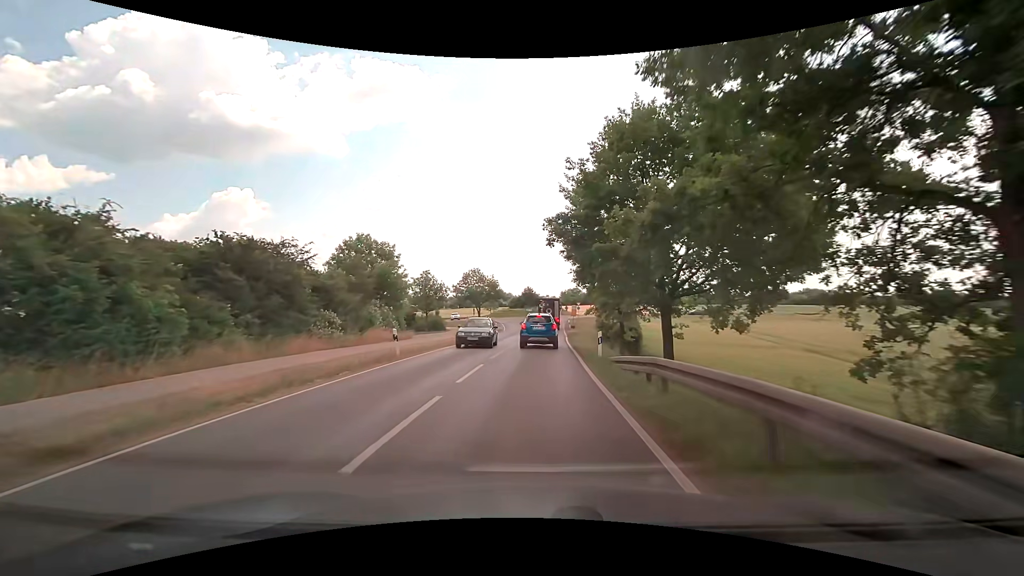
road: secondary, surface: asphalt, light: Day
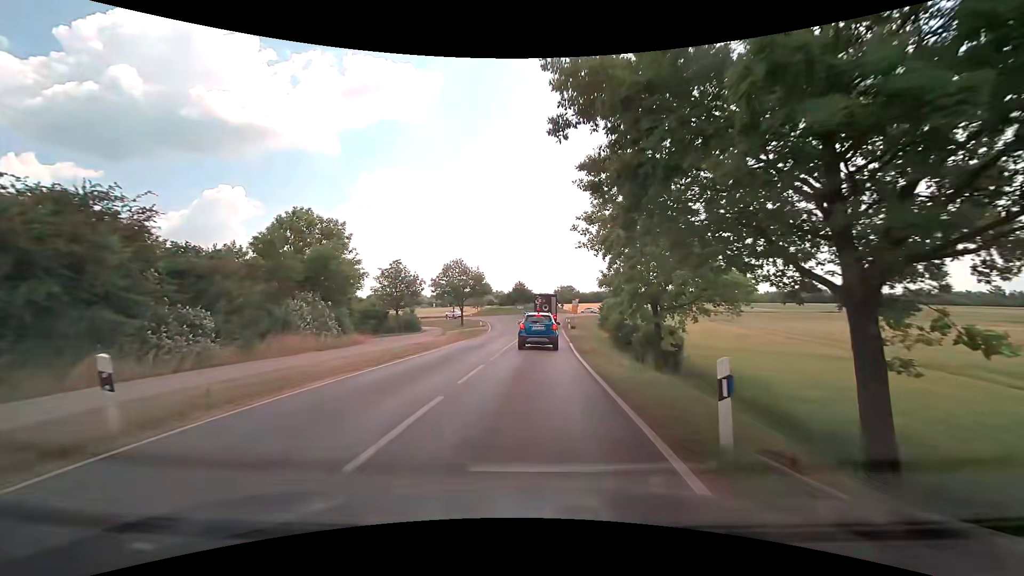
(+0.1, +12.0) m; +1°
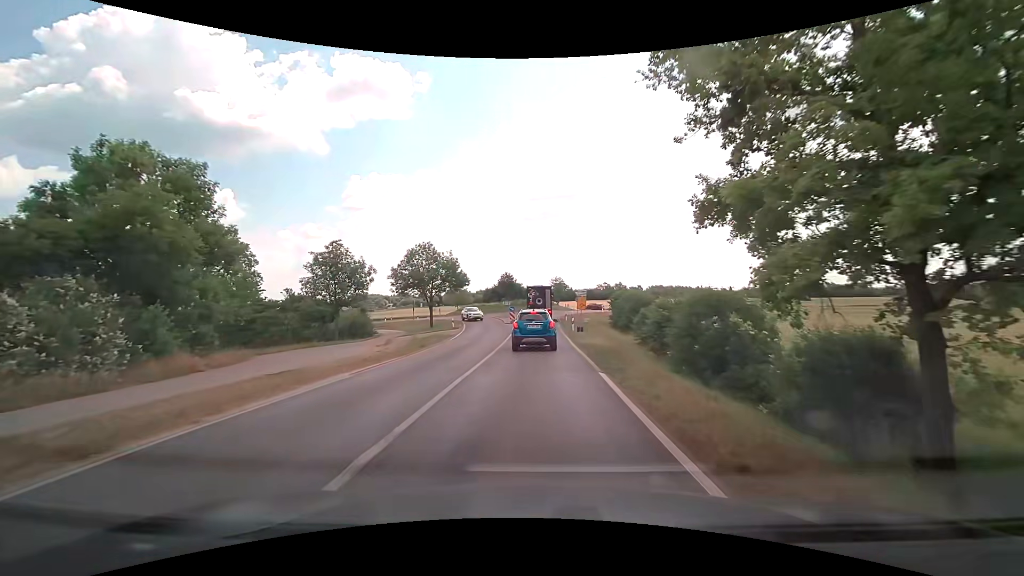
(+0.1, +16.0) m; +1°
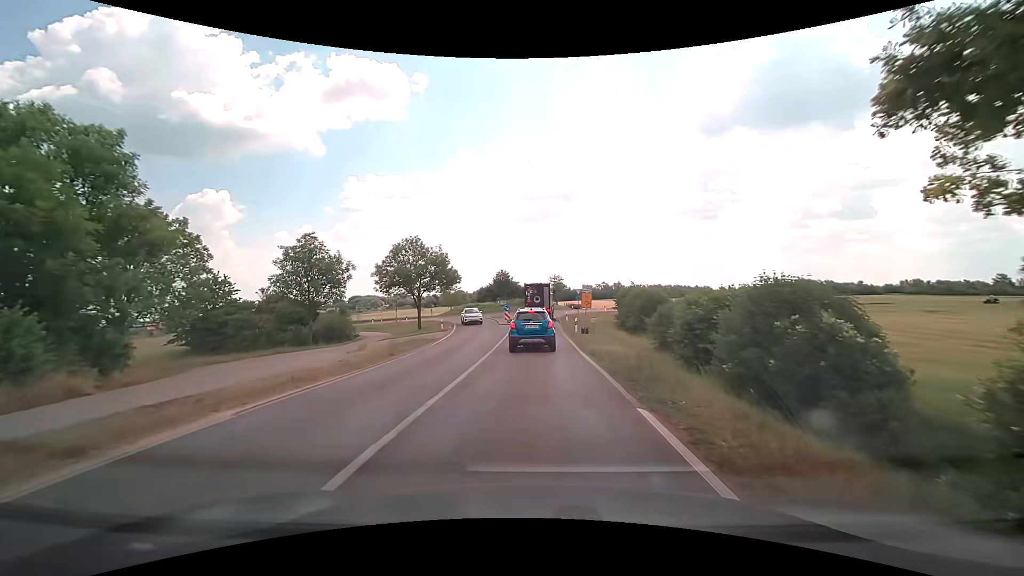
(0.0, +4.7) m; 0°
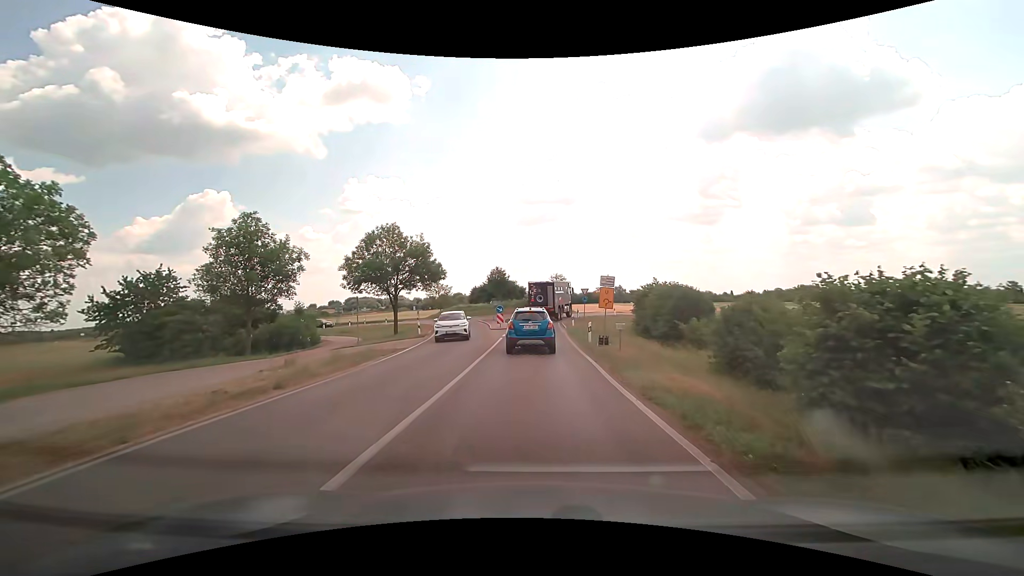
(0.0, +8.4) m; 0°
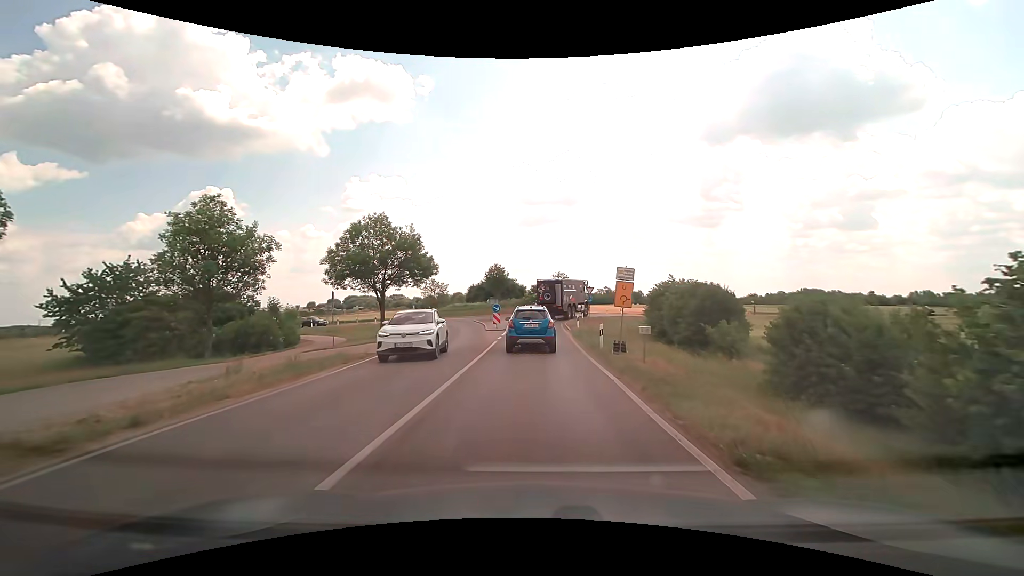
(0.0, +3.9) m; 0°
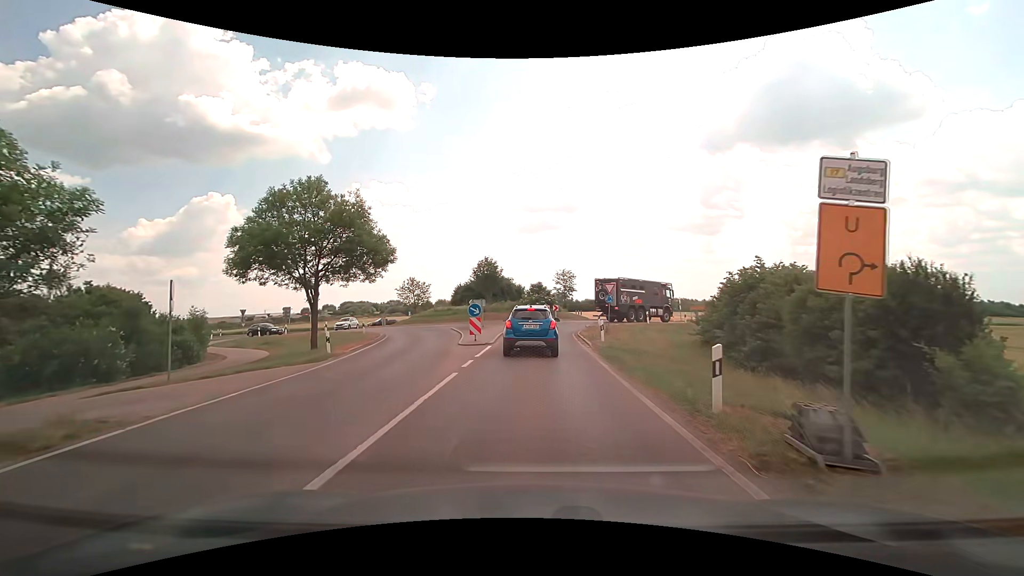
(0.0, +12.4) m; 0°
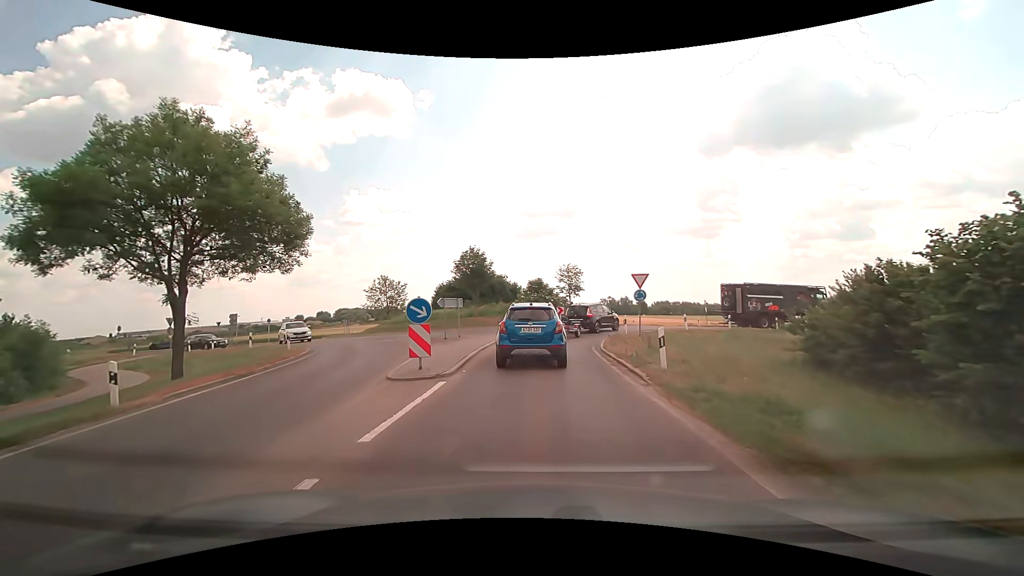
(0.0, +10.2) m; 0°
(0, +10) (+1, +20) (+3, +30) (+9, +38) (+16, +44) (+25, +49) (+35, +50) (+45, +51) (+55, +52) (+65, +53) m
